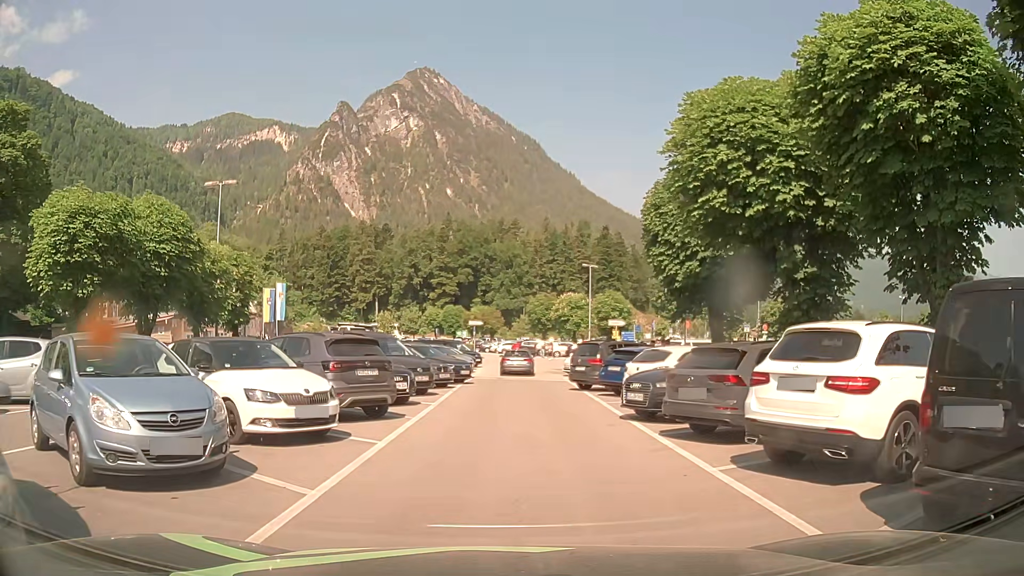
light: Day
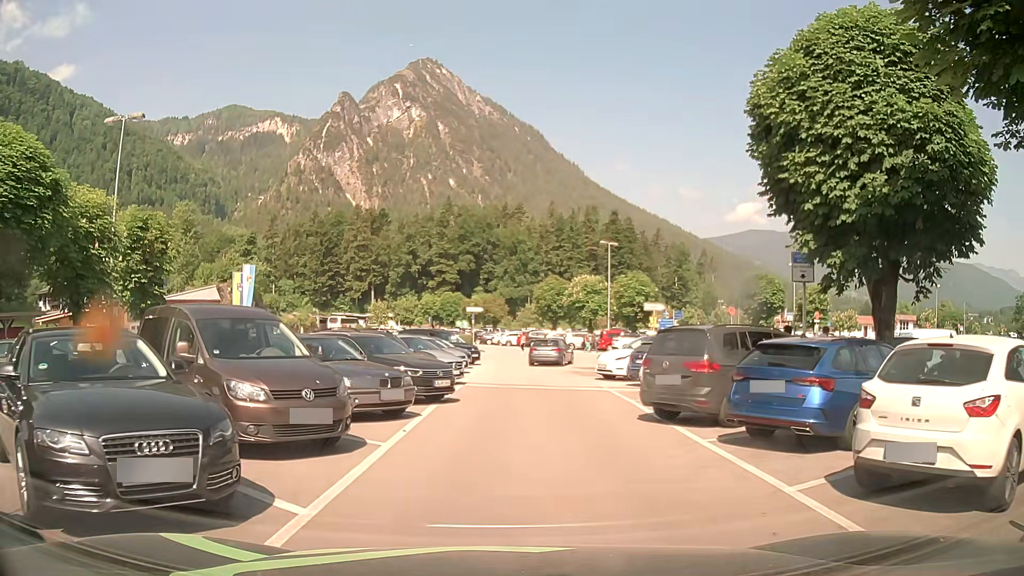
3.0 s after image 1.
(-0.2, +11.1) m; -1°
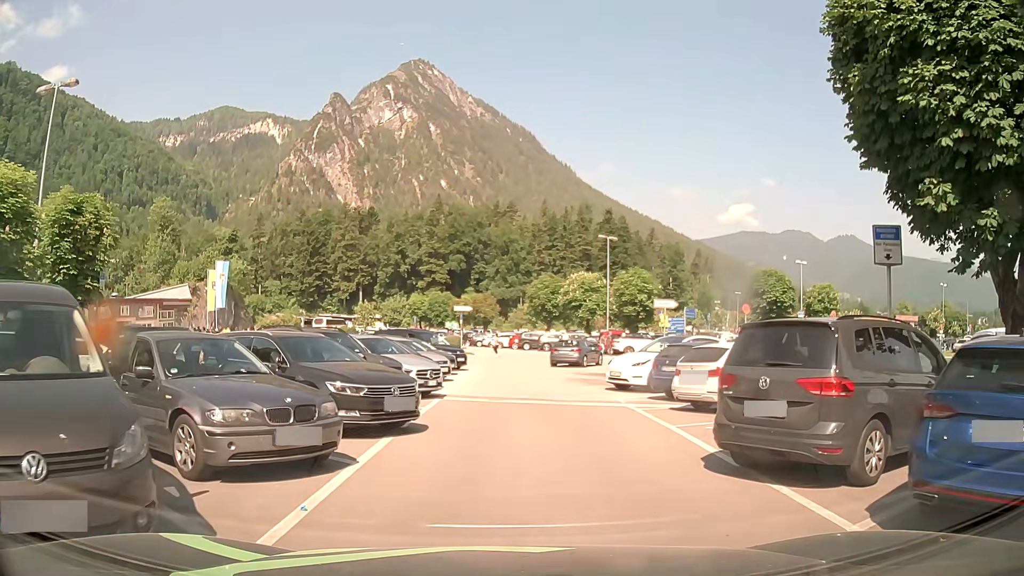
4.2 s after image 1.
(0.0, +4.6) m; 0°
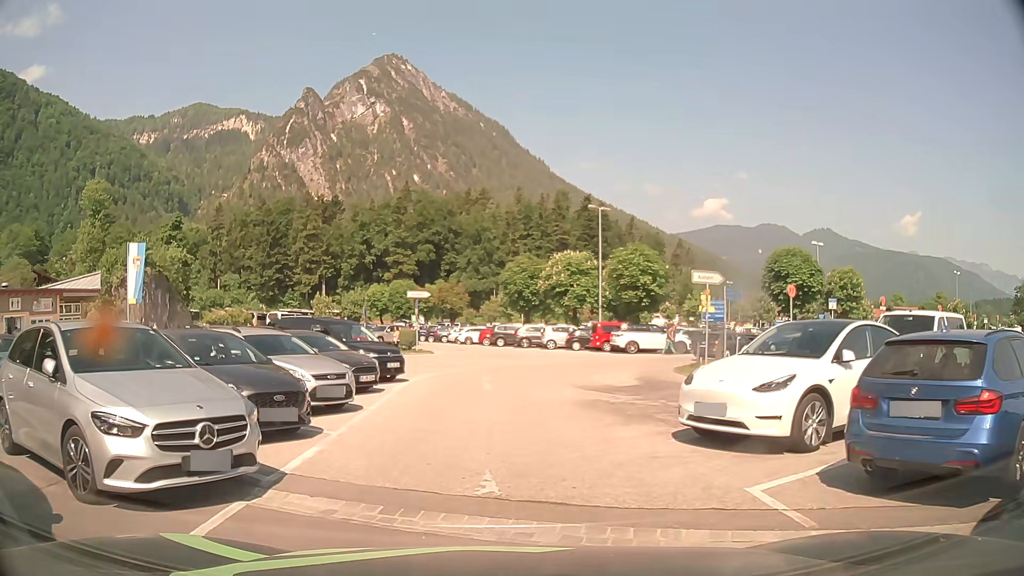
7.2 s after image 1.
(+0.3, +11.2) m; +1°
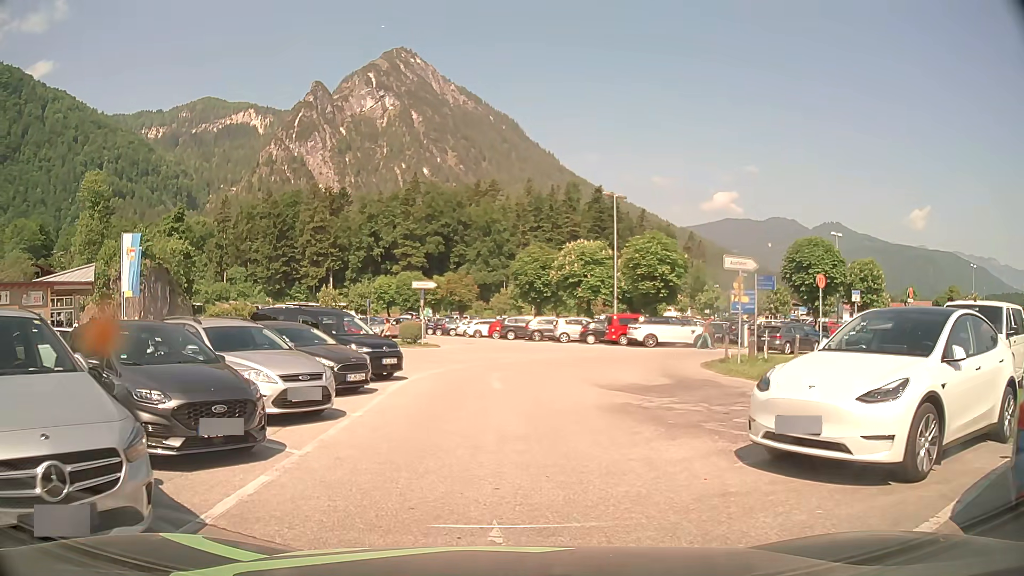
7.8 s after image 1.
(0.0, +2.2) m; +1°
